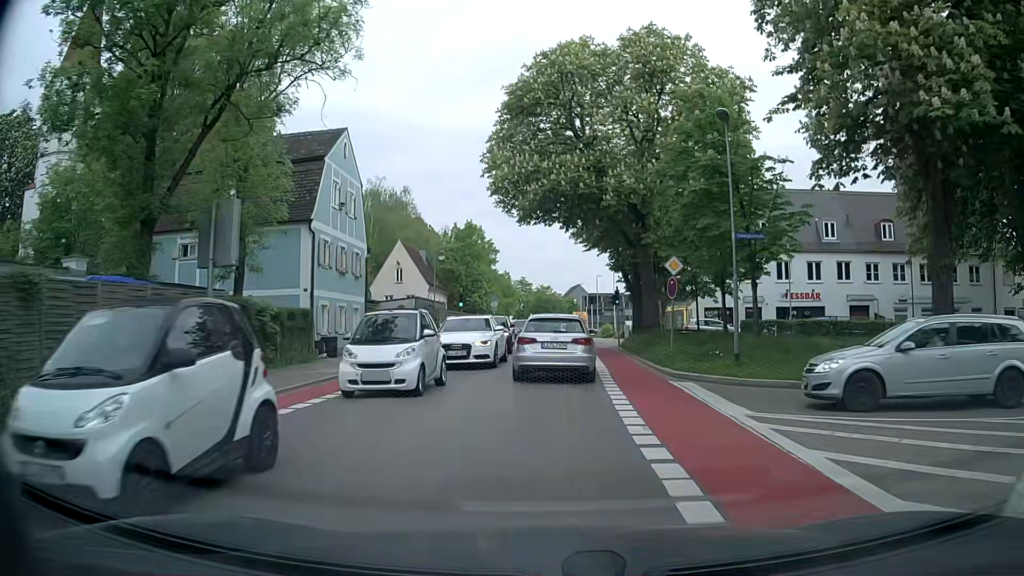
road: tertiary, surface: asphalt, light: Day
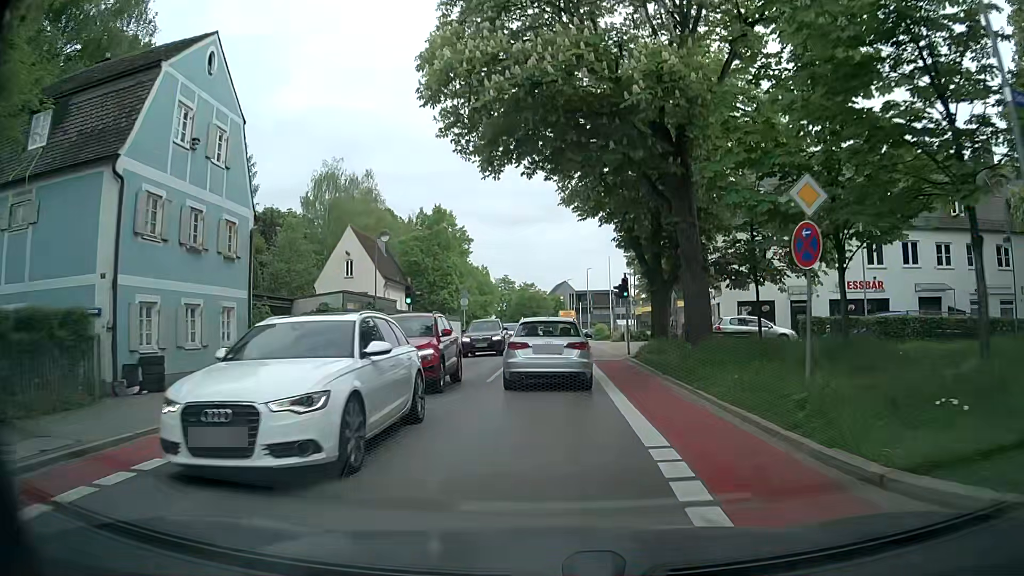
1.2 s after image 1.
(-0.3, +11.5) m; -1°
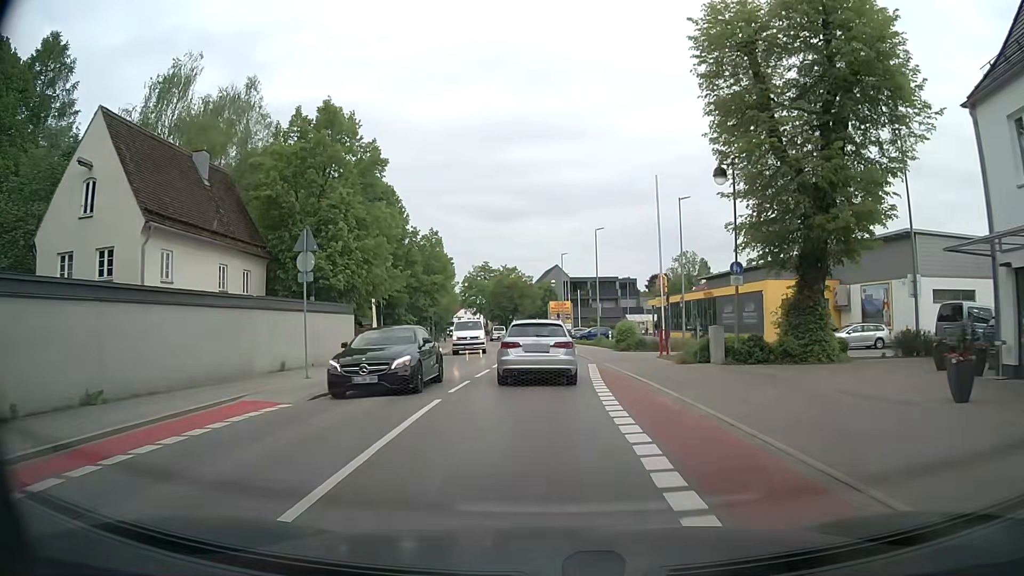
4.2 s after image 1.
(+0.7, +30.9) m; +2°
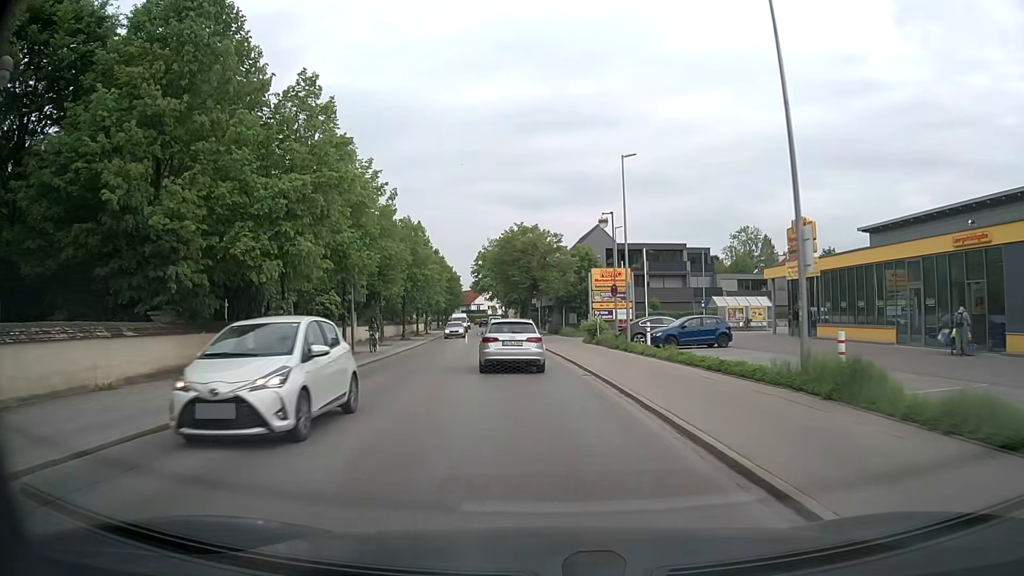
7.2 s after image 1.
(-0.8, +35.3) m; -3°
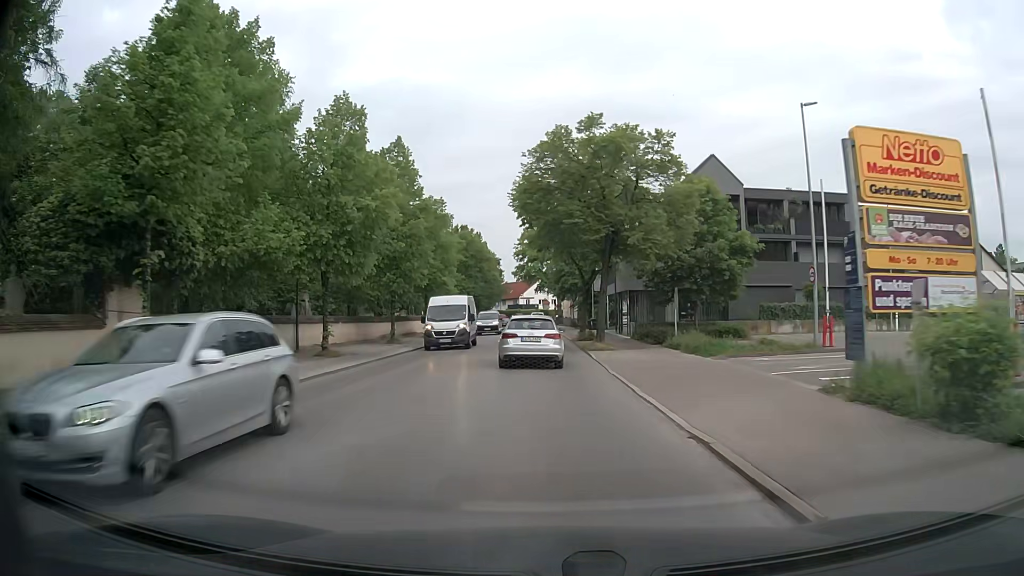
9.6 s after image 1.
(-1.4, +31.4) m; -4°
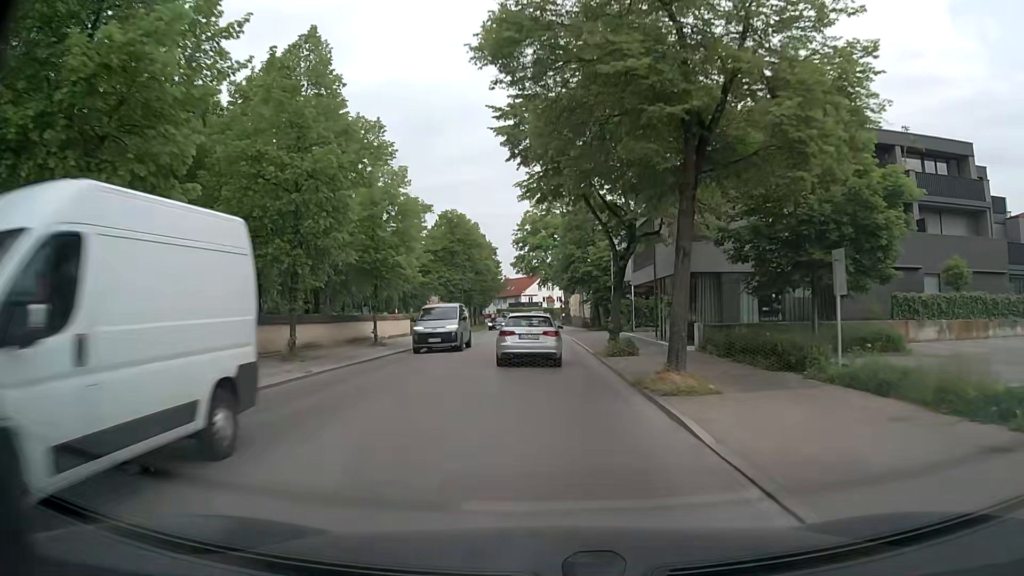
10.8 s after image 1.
(-0.1, +15.6) m; -1°
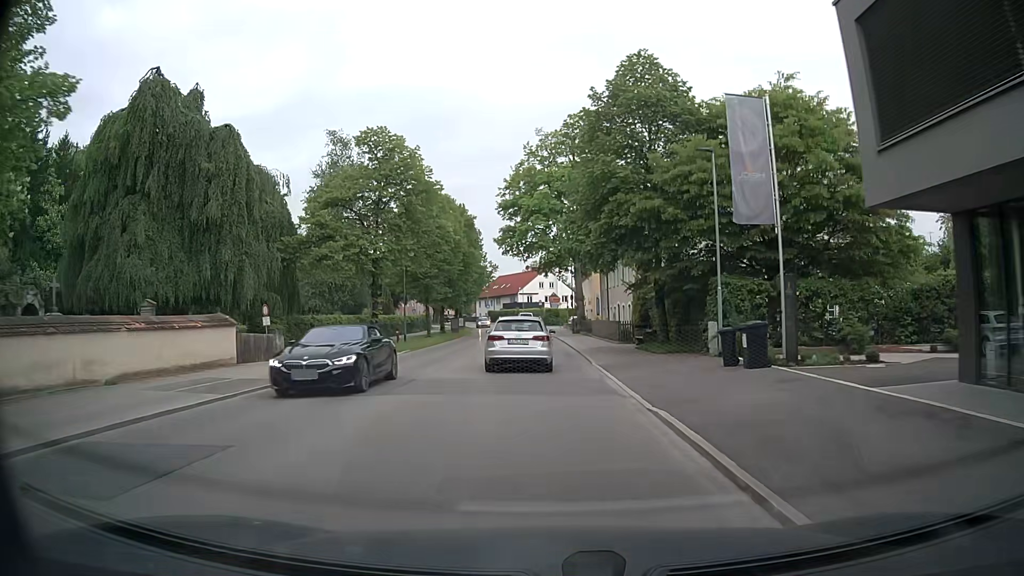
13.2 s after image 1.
(0.0, +30.6) m; 0°
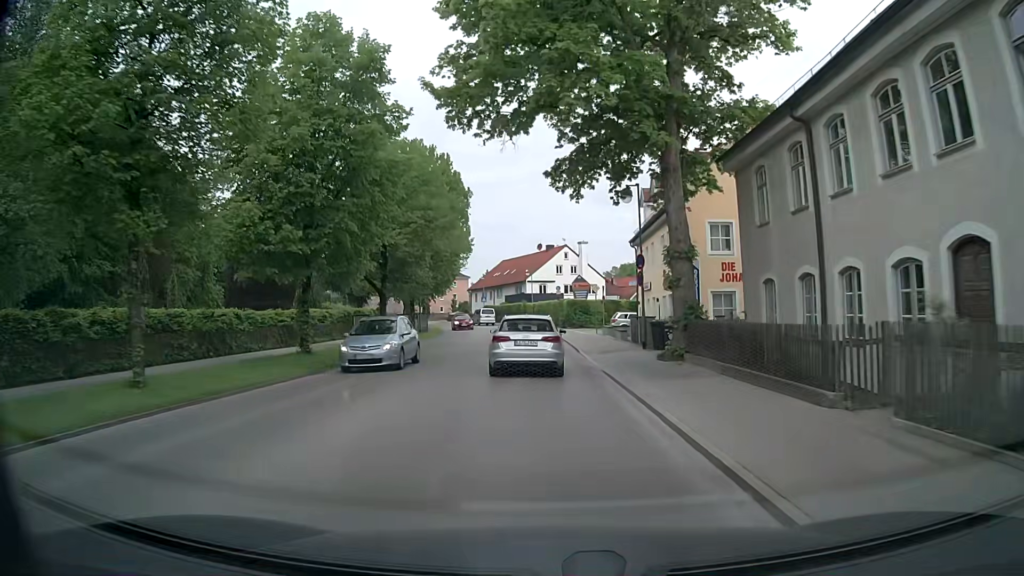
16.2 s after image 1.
(-0.4, +38.4) m; -1°
(0, +10) (0, +20) (0, +30) (-1, +40) (-1, +50) (-3, +60) (-4, +70) (-7, +79) (-10, +89) (-14, +98) m
